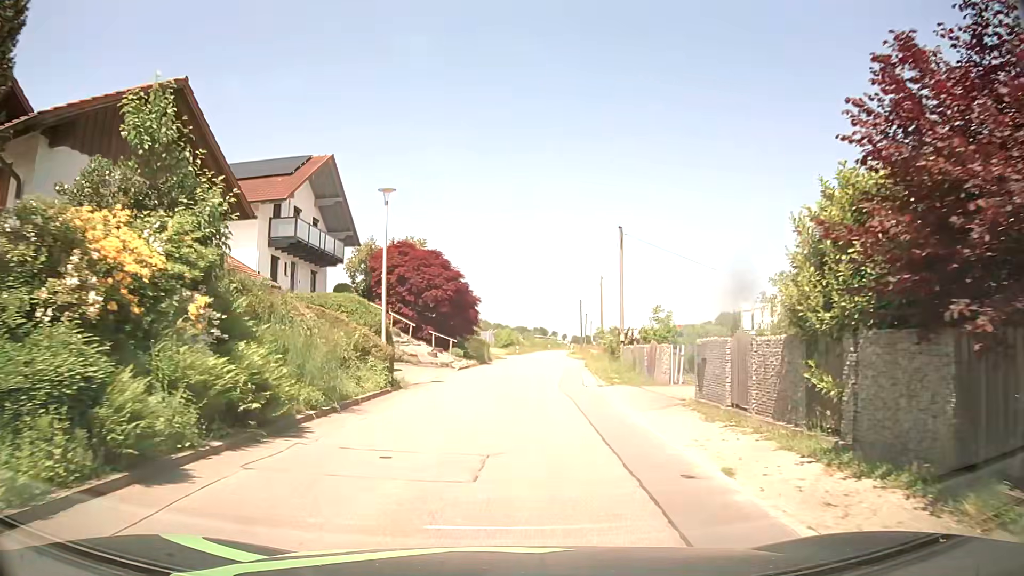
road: tertiary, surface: asphalt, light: Day
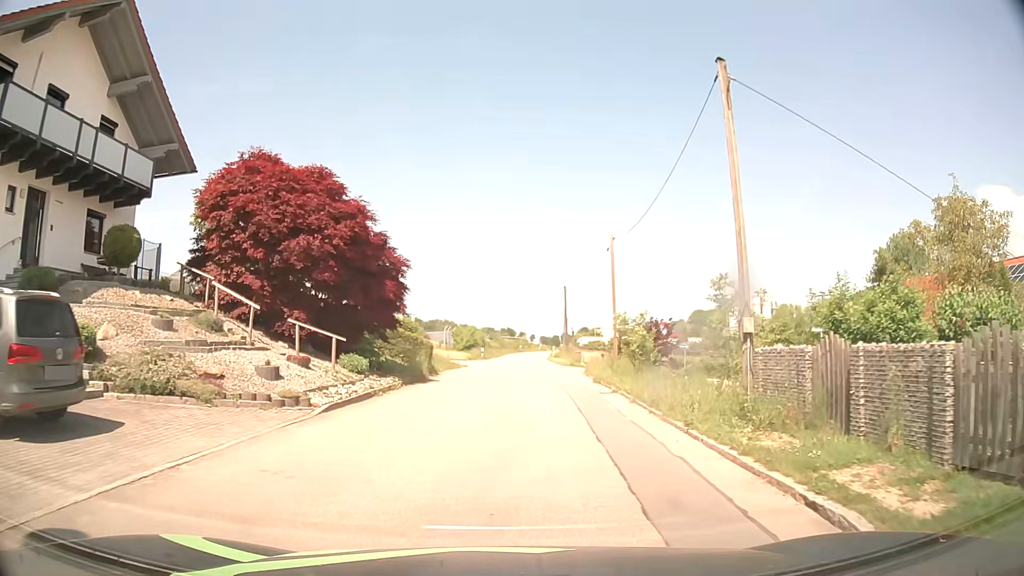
(+0.6, +18.6) m; +3°
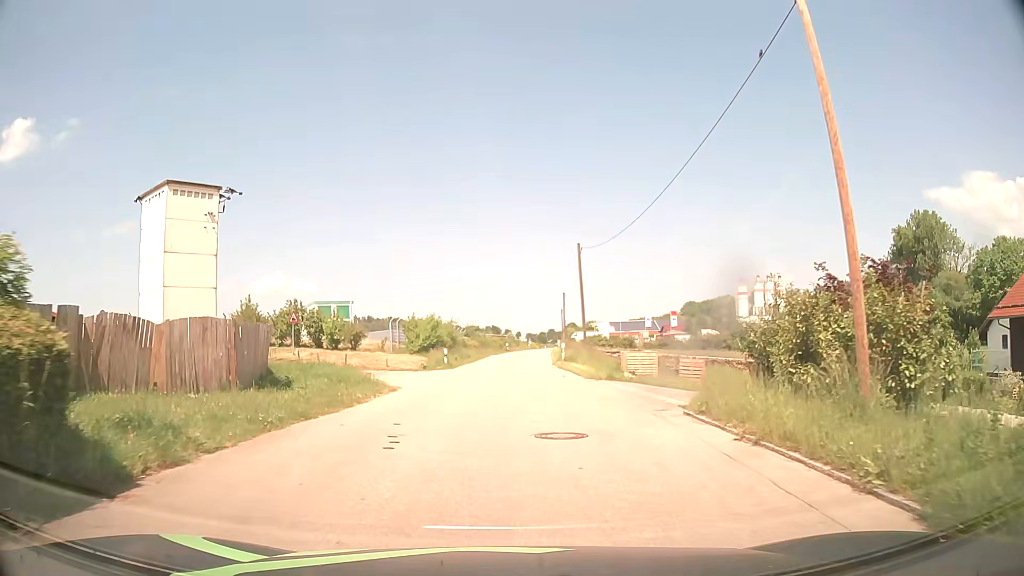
(+0.3, +23.2) m; +2°
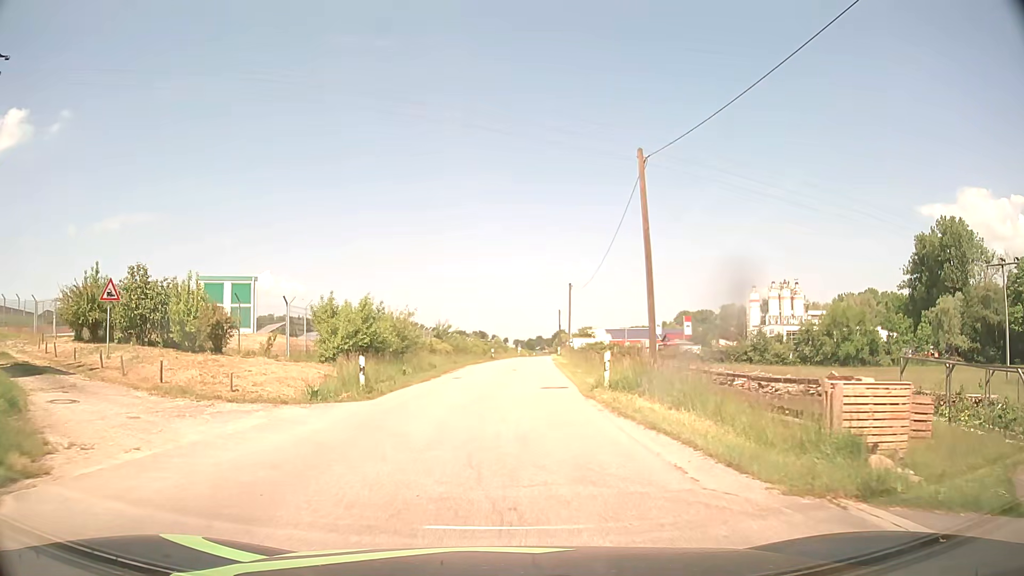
(-0.1, +18.6) m; 0°
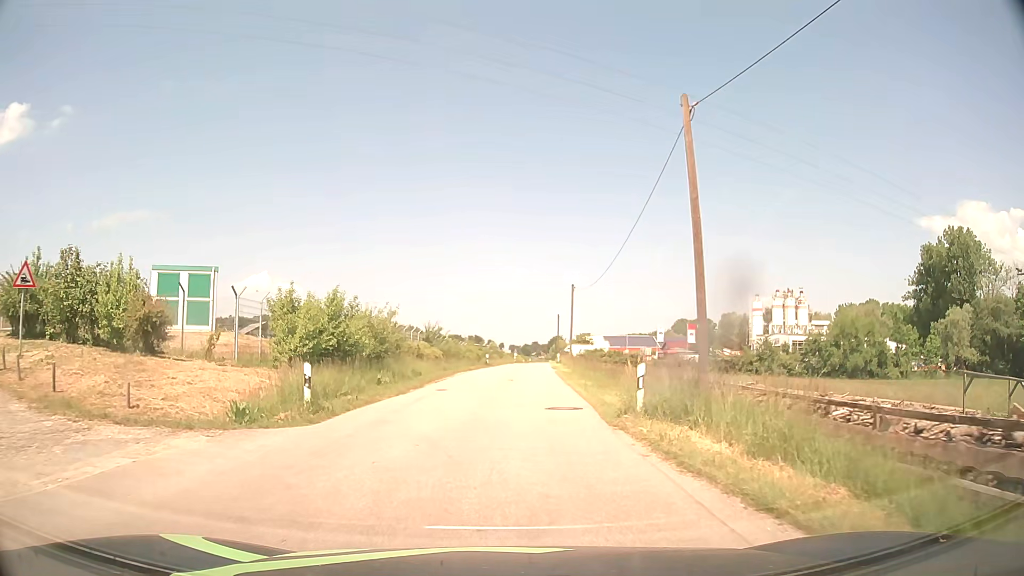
(0.0, +4.6) m; +1°
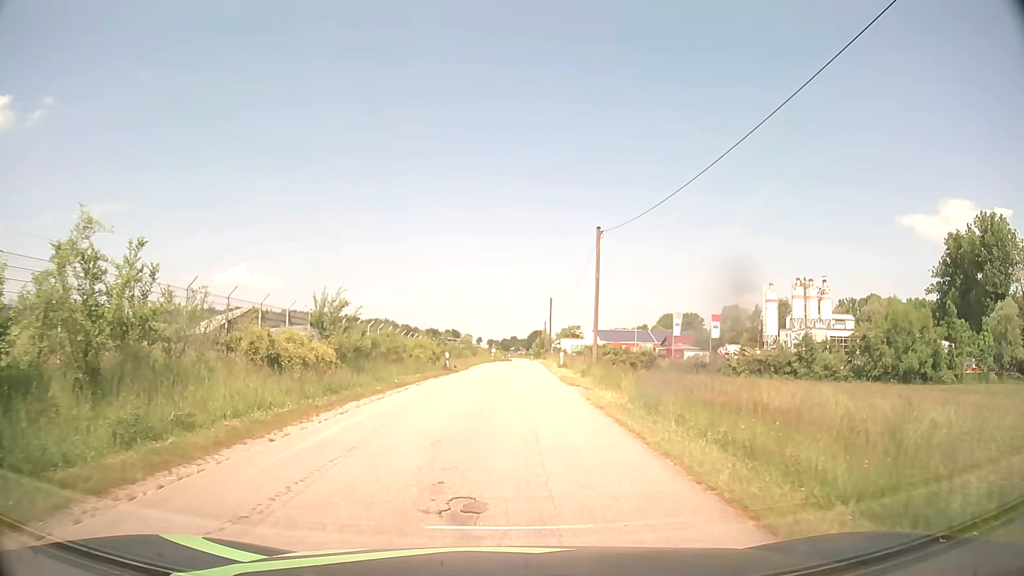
(+0.3, +23.0) m; +2°
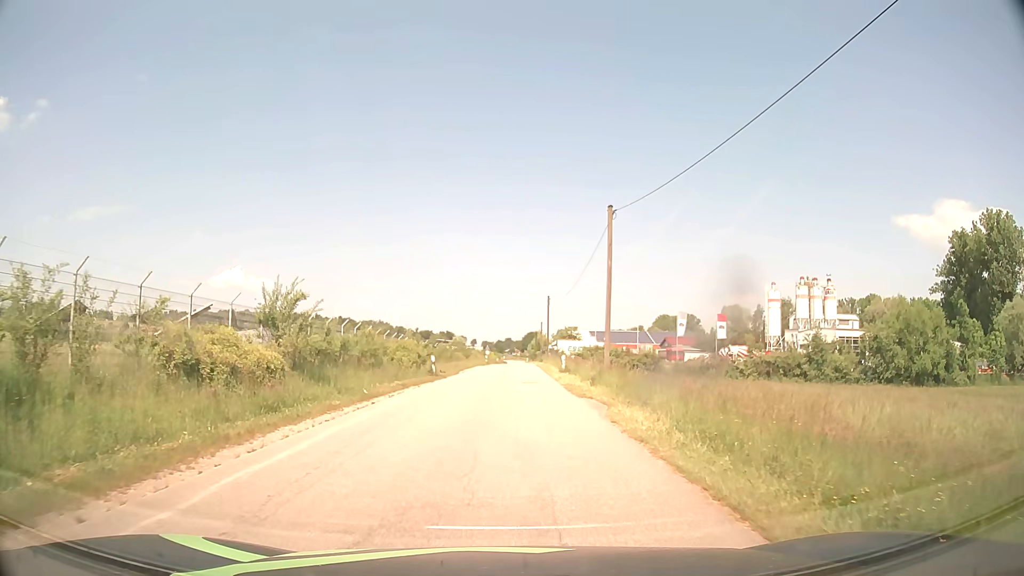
(0.0, +4.6) m; 0°
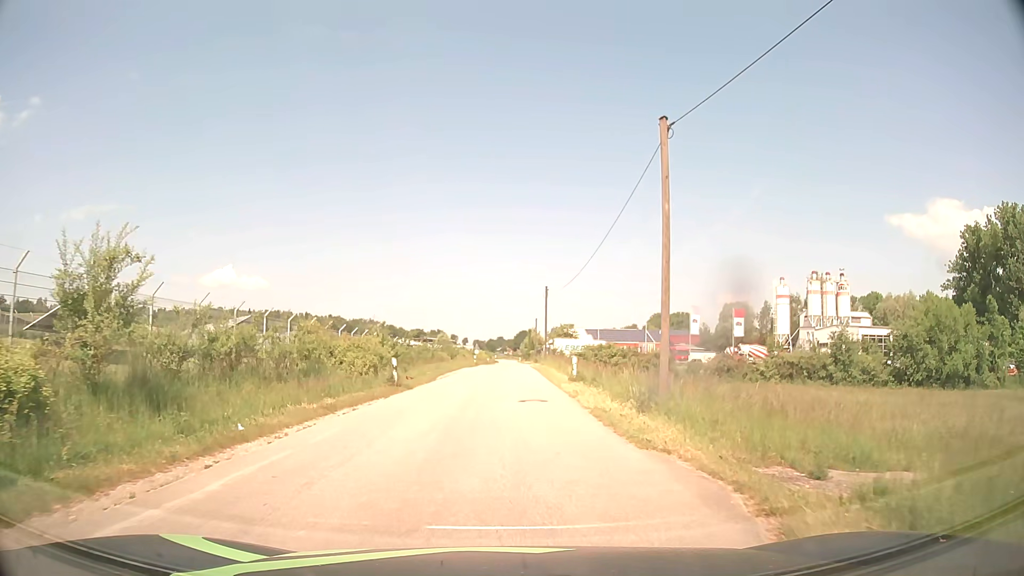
(+0.1, +9.3) m; +1°
(0, +10) (0, +20) (0, +30) (0, +40) (0, +50) (0, +60) (0, +70) (0, +80) (0, +90) (+1, +100) m
